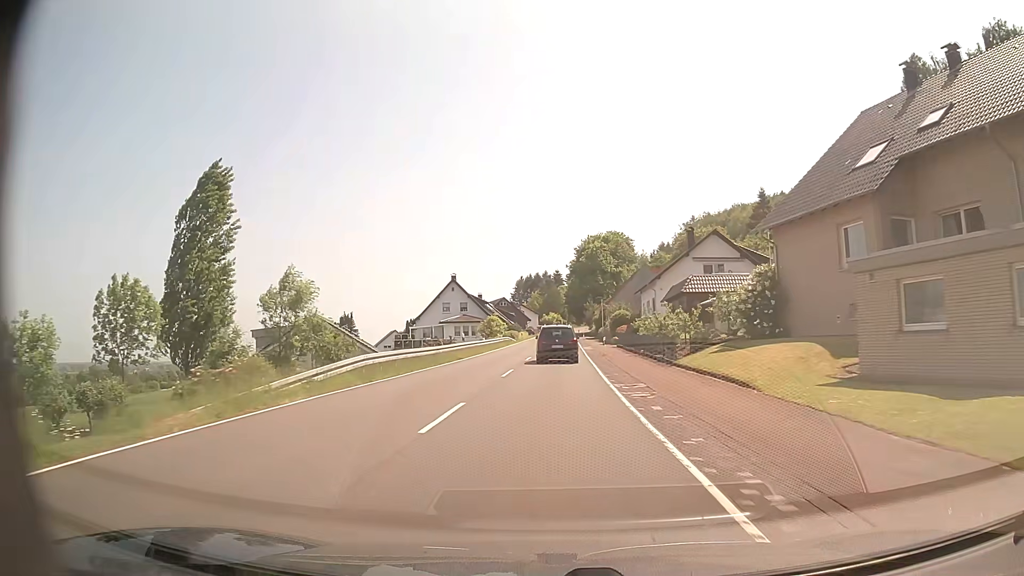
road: secondary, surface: asphalt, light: Day
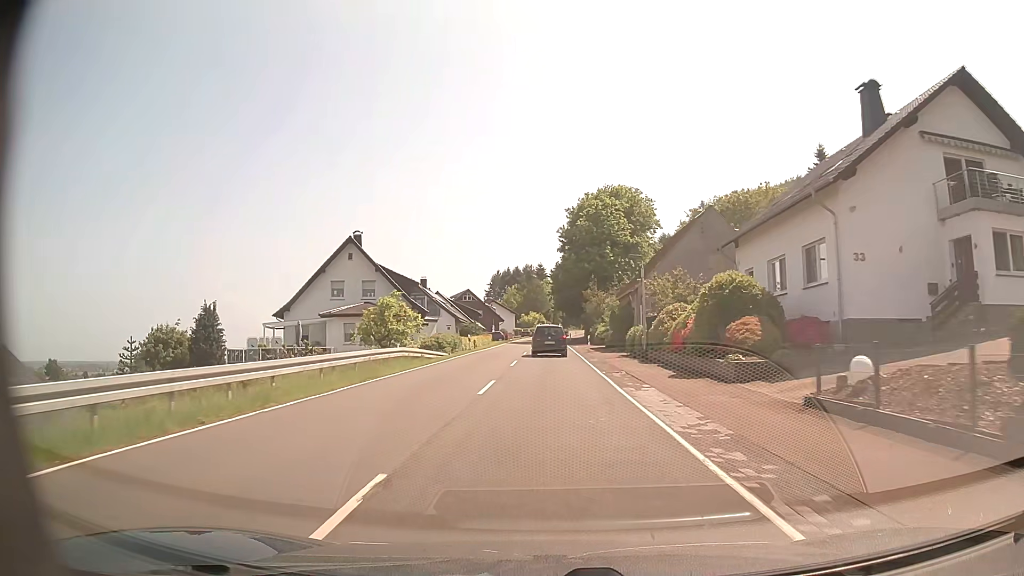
(+0.8, +43.0) m; +2°
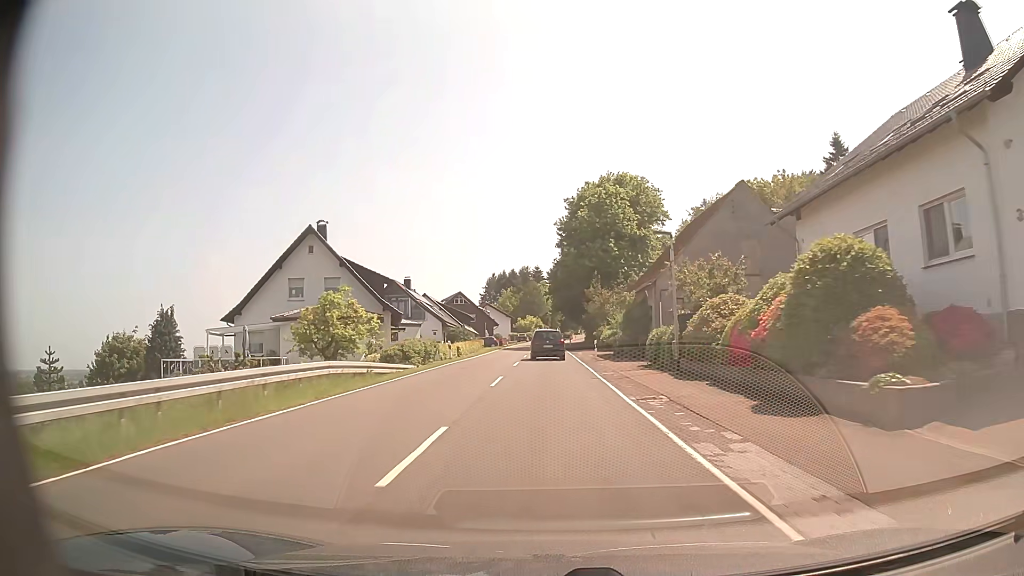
(0.0, +8.4) m; 0°
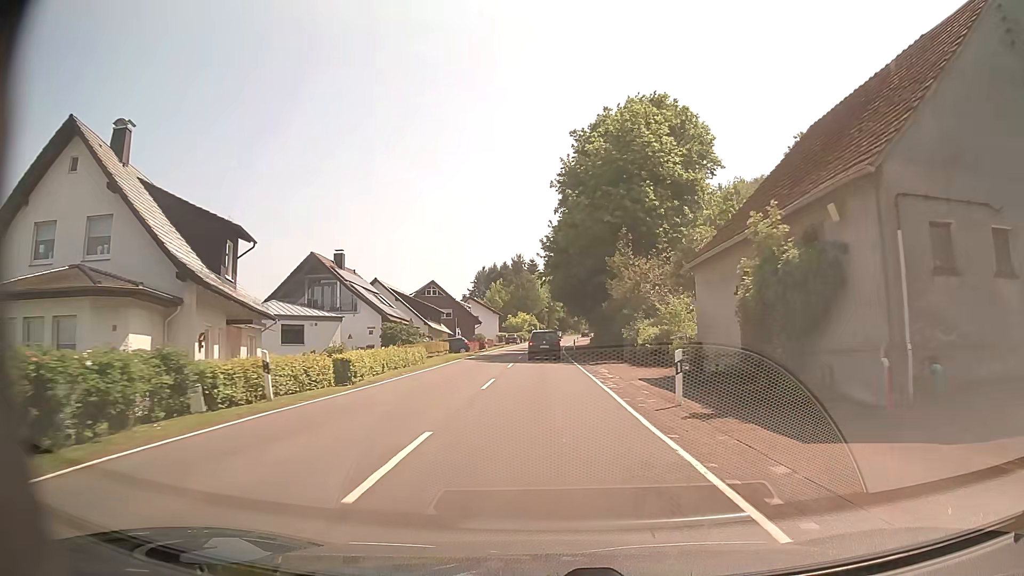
(0.0, +24.8) m; 0°
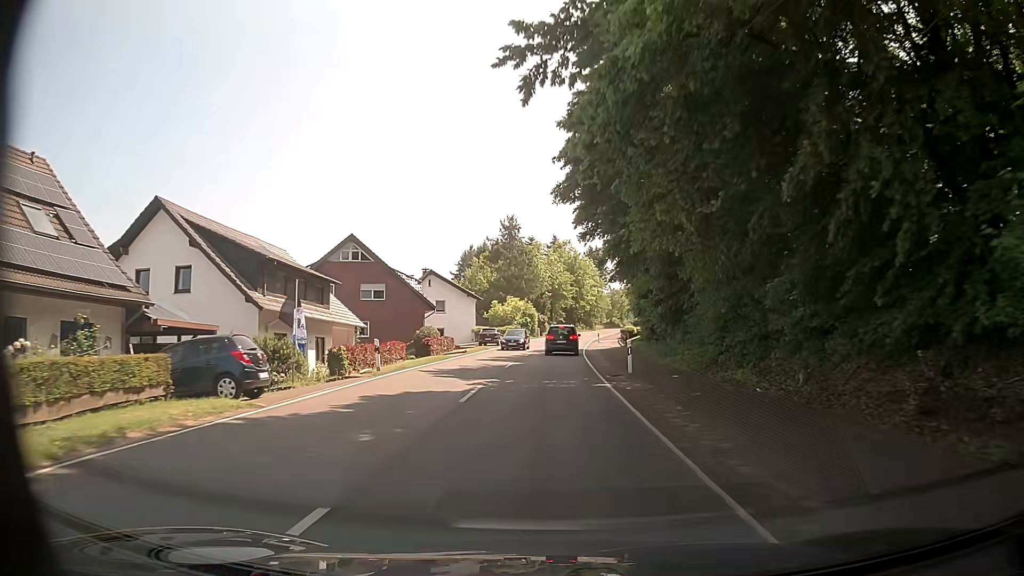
(0.0, +40.5) m; 0°
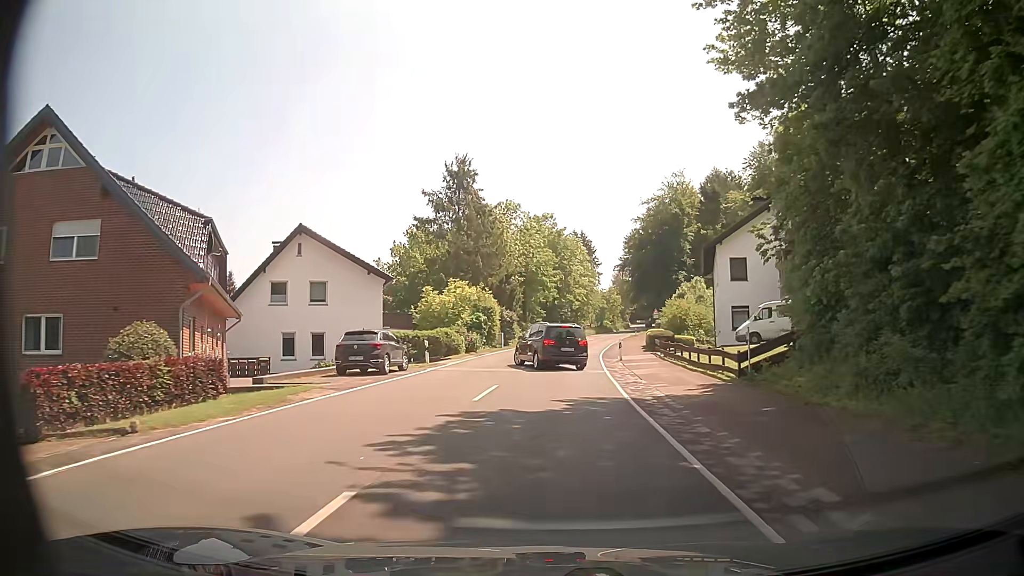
(+0.4, +35.4) m; +1°
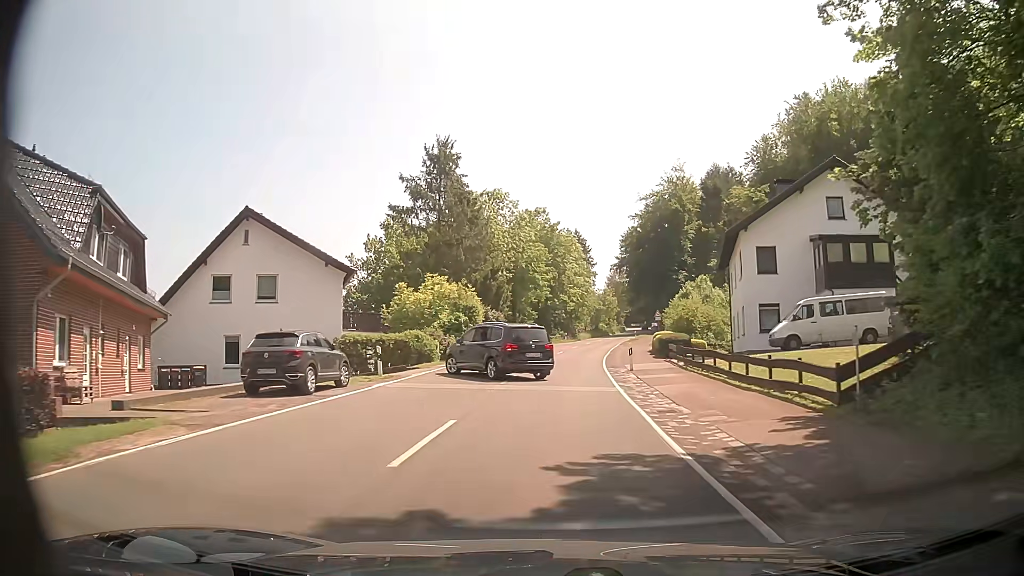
(+0.1, +6.9) m; +2°
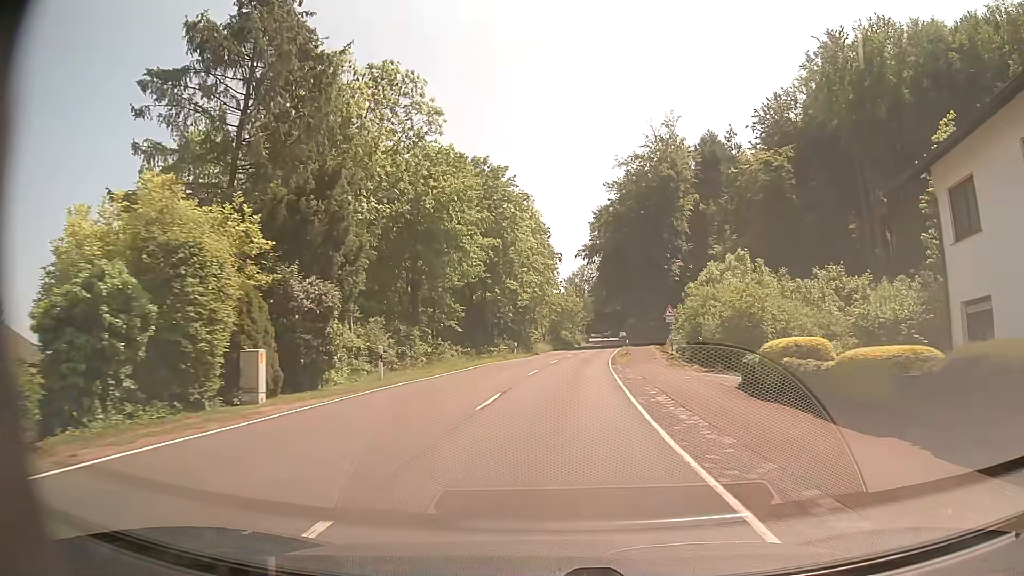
(+0.8, +30.3) m; +3°
(0, +10) (+1, +20) (+1, +30) (+2, +40) (+3, +50) (+5, +60) (+6, +70) (+7, +80) (+8, +90) (+10, +99) m
